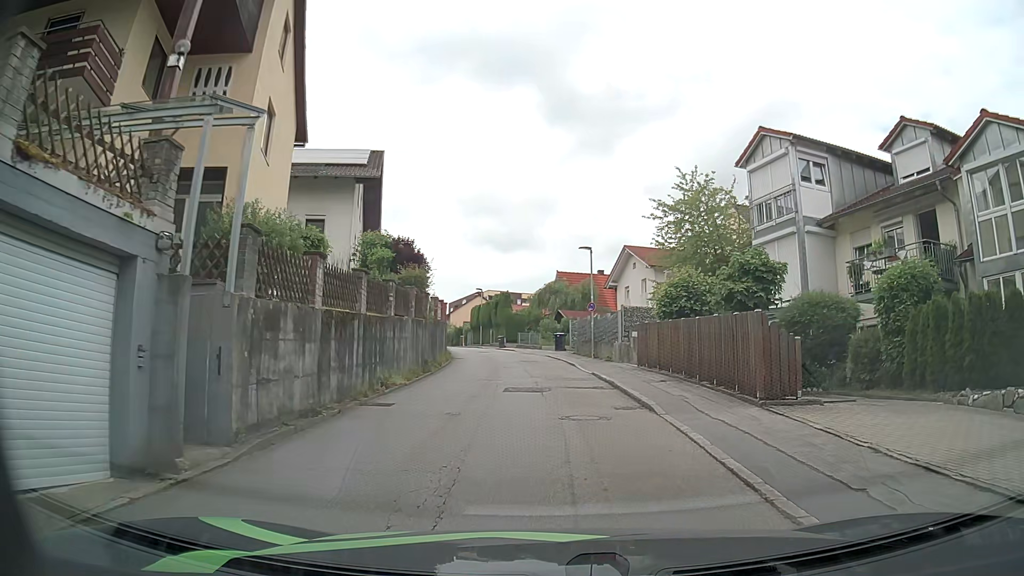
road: residential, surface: asphalt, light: Day
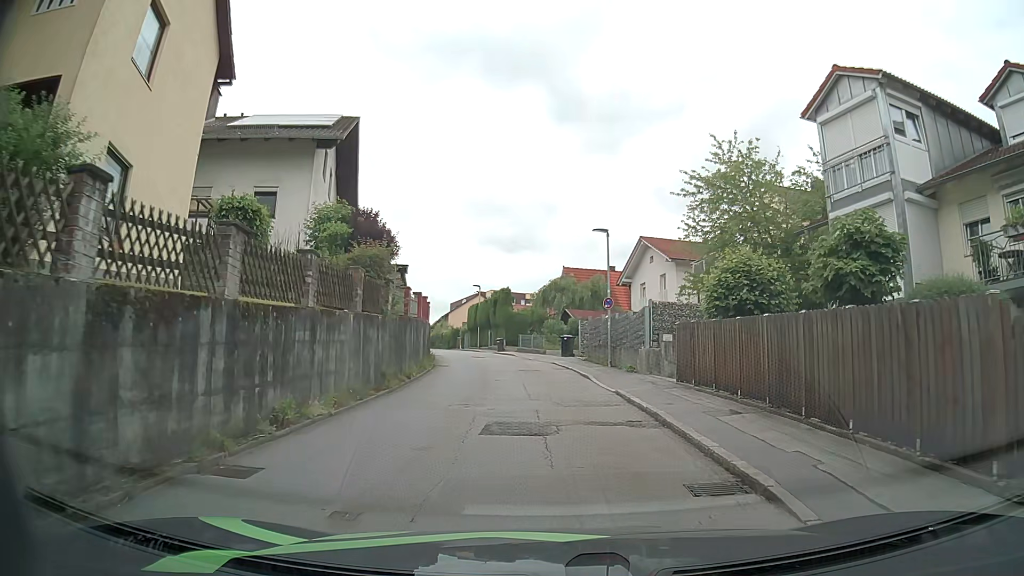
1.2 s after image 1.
(-0.1, +6.2) m; -1°
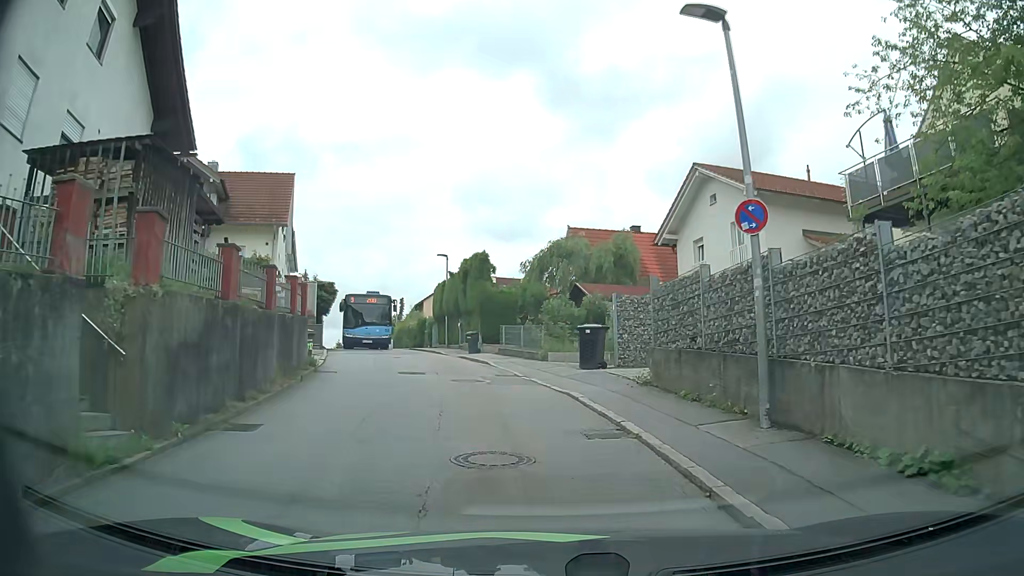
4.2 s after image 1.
(-0.3, +17.4) m; 0°
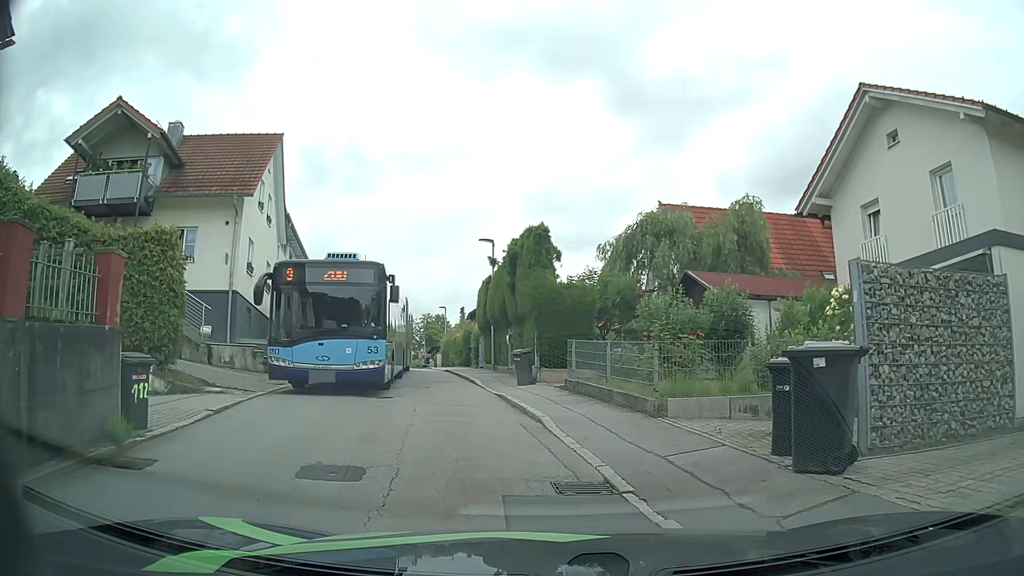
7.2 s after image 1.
(-0.6, +10.7) m; -7°
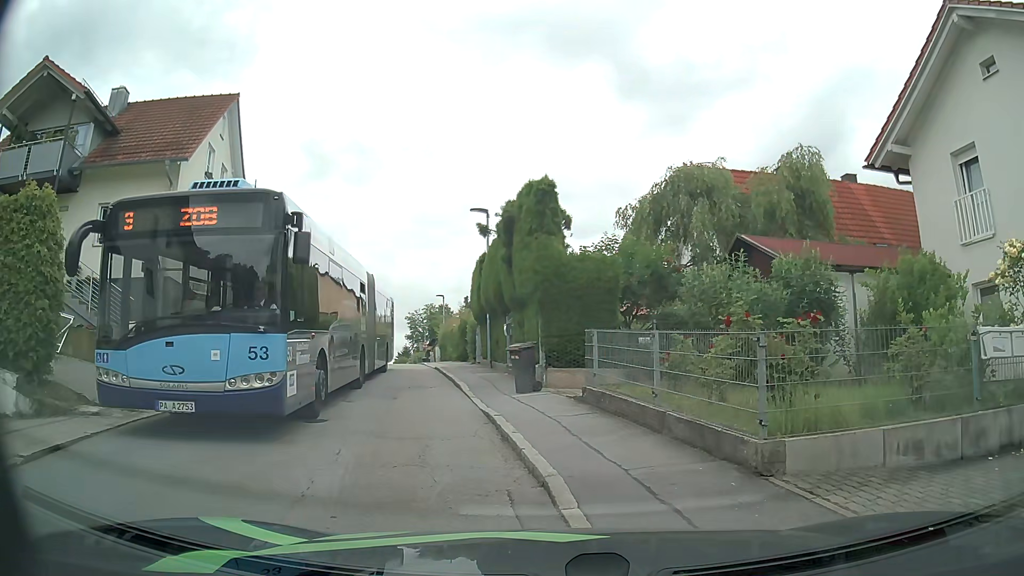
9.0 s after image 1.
(0.0, +4.6) m; -1°
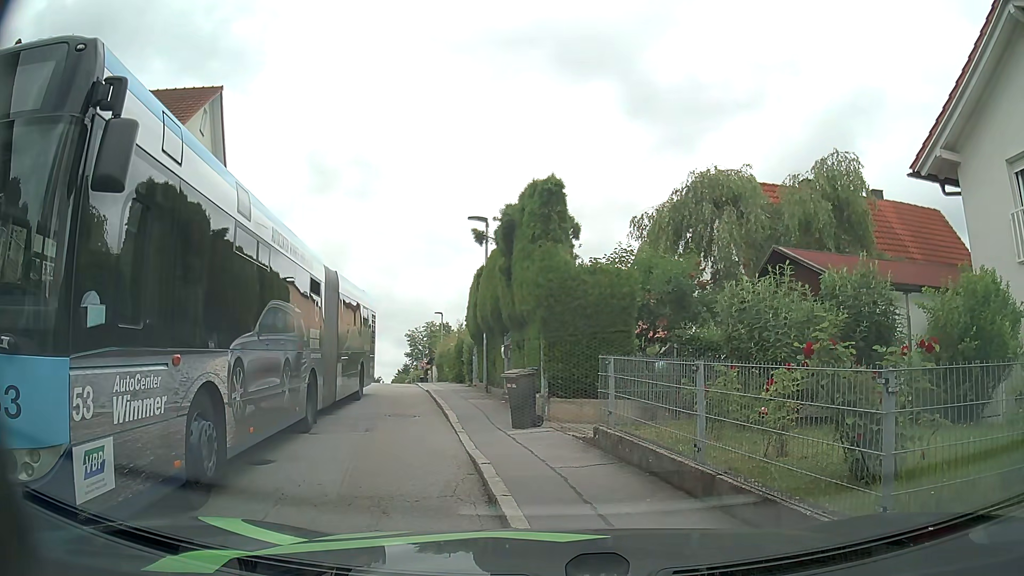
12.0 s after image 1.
(0.0, +2.3) m; -1°
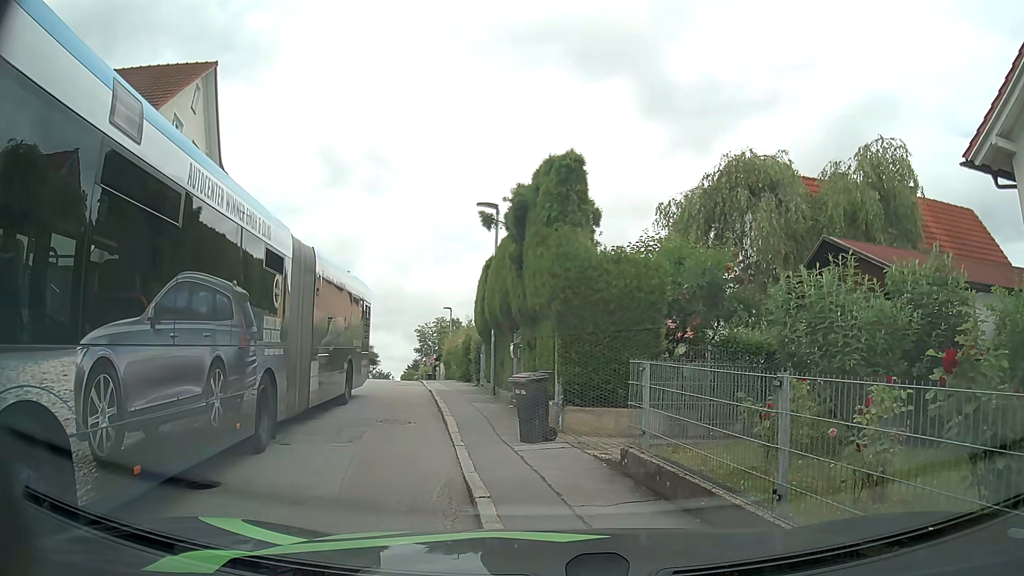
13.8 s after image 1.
(0.0, +1.8) m; -1°
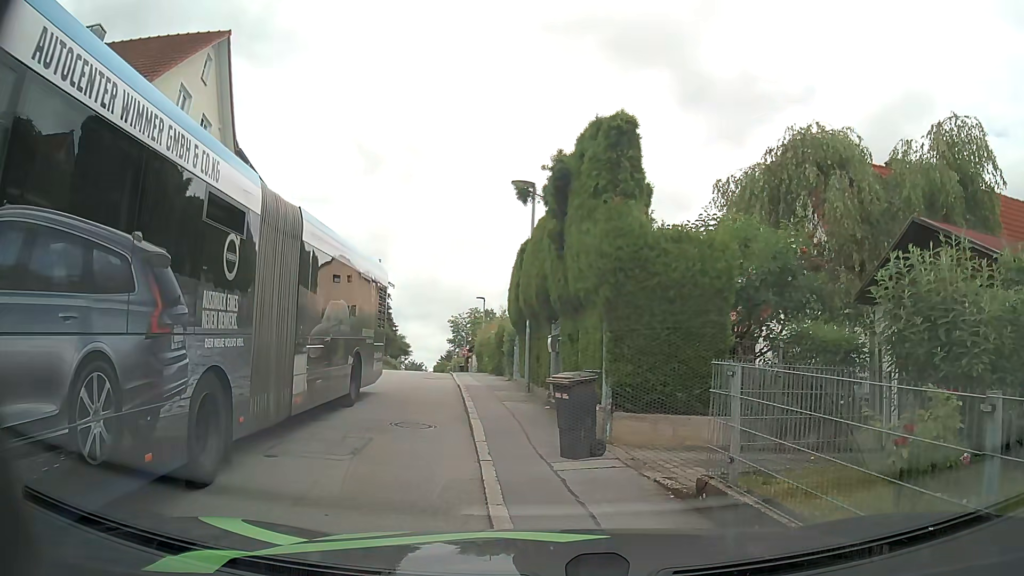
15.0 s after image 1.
(0.0, +1.7) m; -4°
(-1, +10) (-2, +20) (-3, +30) (-4, +40) (-5, +50) (-6, +60) (-7, +70) (-8, +80) (-9, +90) (-9, +100) m
